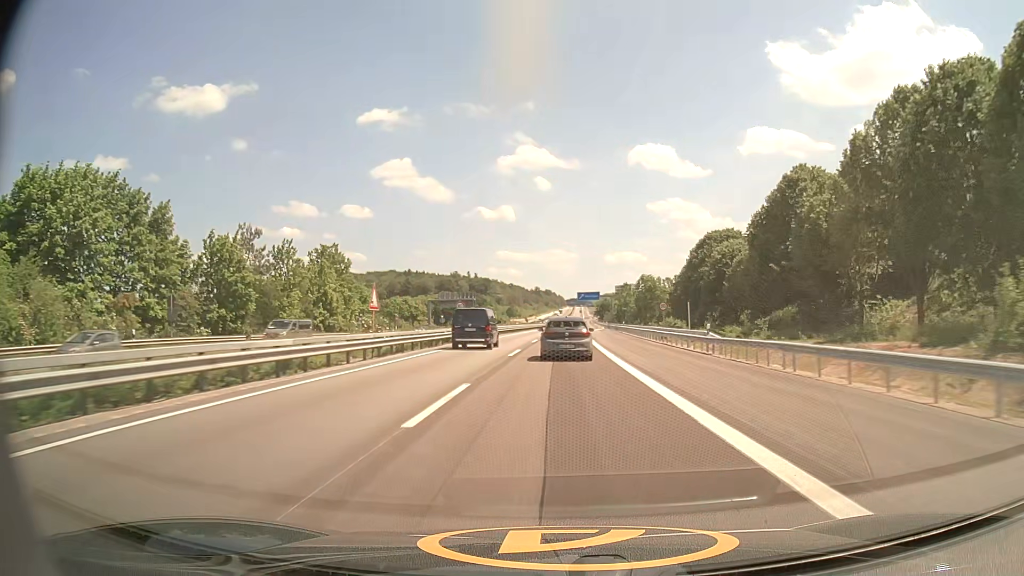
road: motorway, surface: asphalt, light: Day
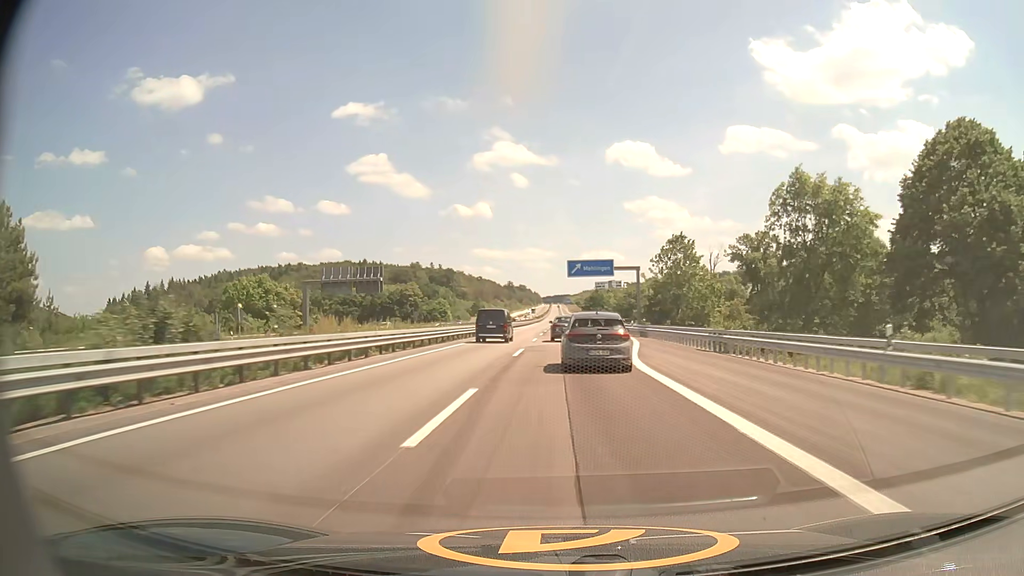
(+1.4, +72.0) m; +2°
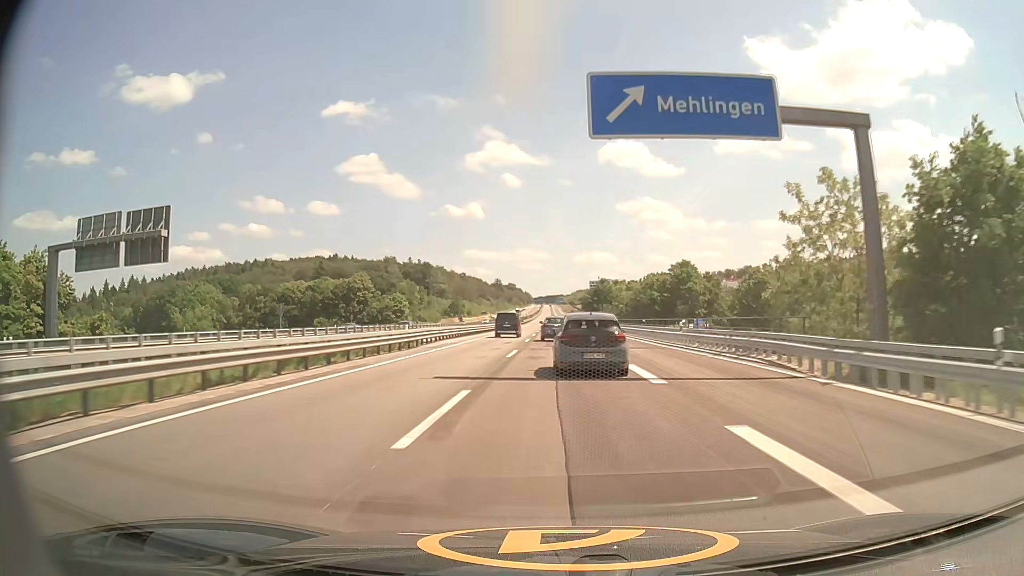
(+0.5, +53.2) m; +1°
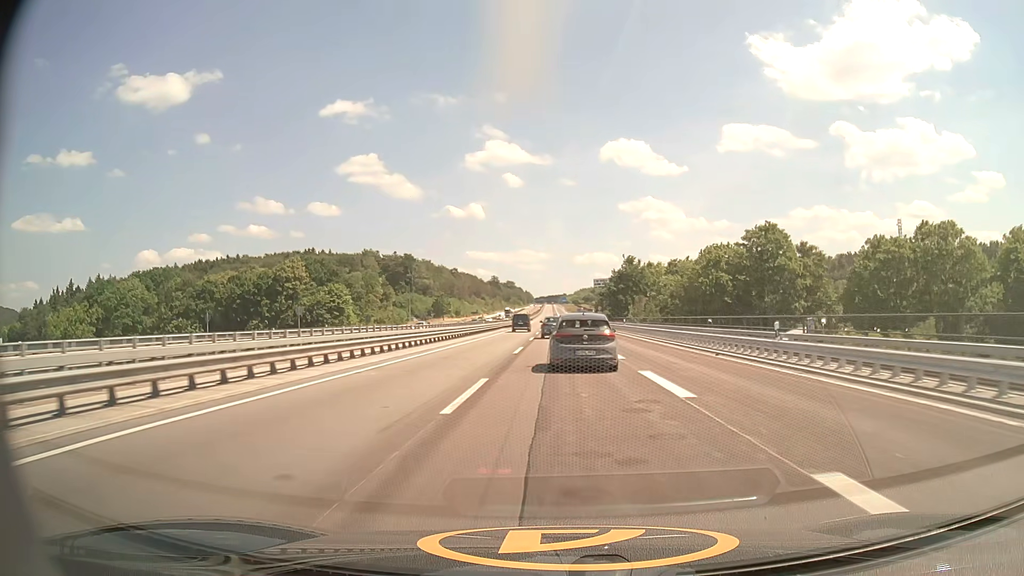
(-0.1, +50.5) m; 0°
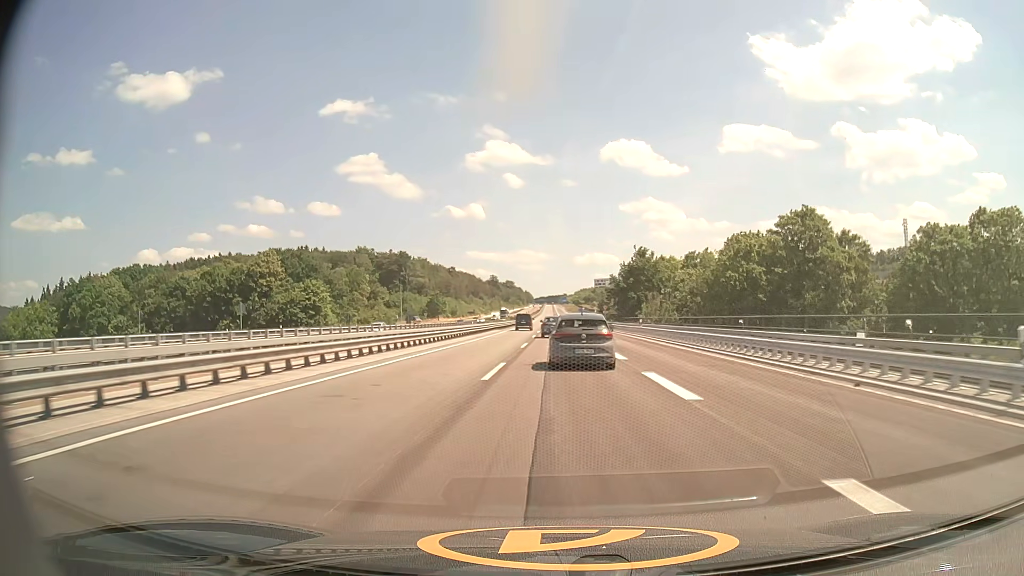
(0.0, +12.3) m; 0°
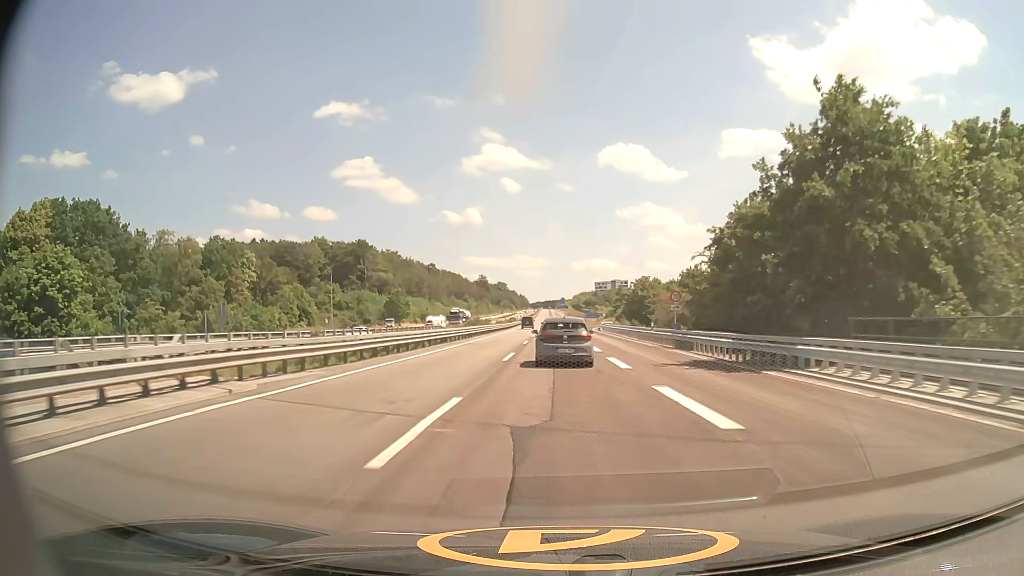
(+0.1, +62.4) m; 0°
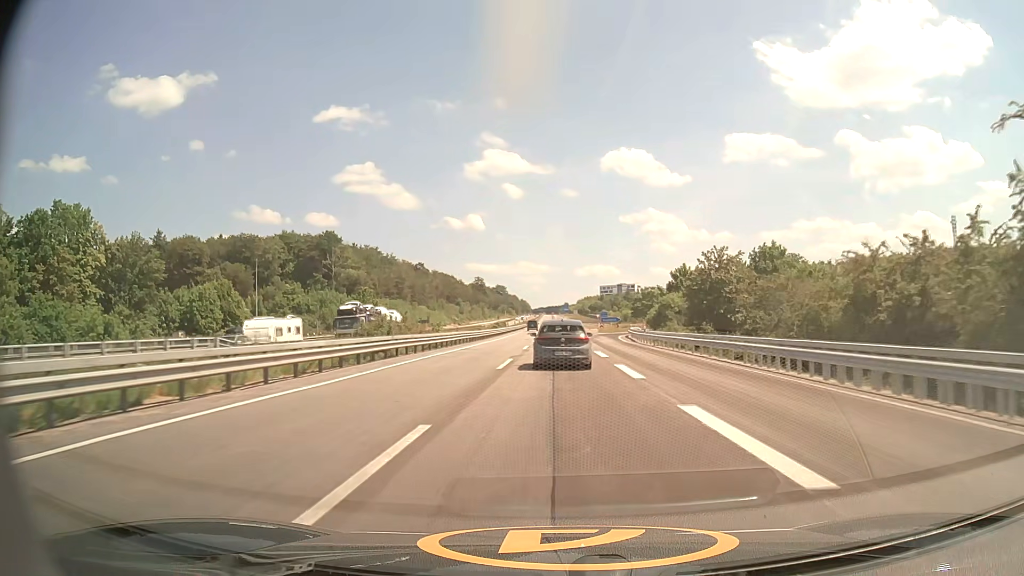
(-0.1, +38.8) m; 0°
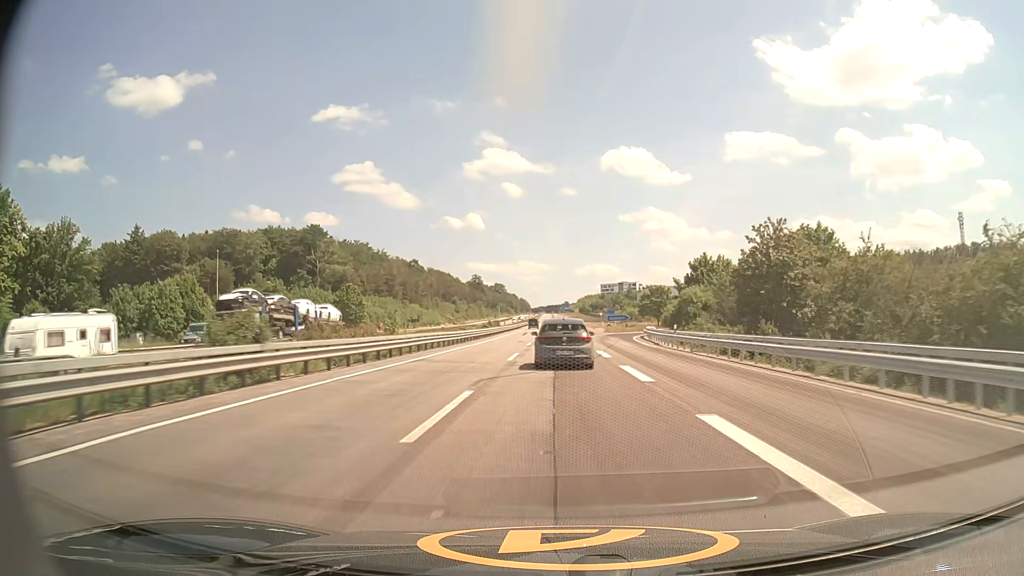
(0.0, +13.3) m; 0°
(0, +10) (0, +20) (0, +30) (0, +40) (-1, +50) (-1, +60) (-1, +70) (-1, +80) (-2, +90) (-2, +100) m
